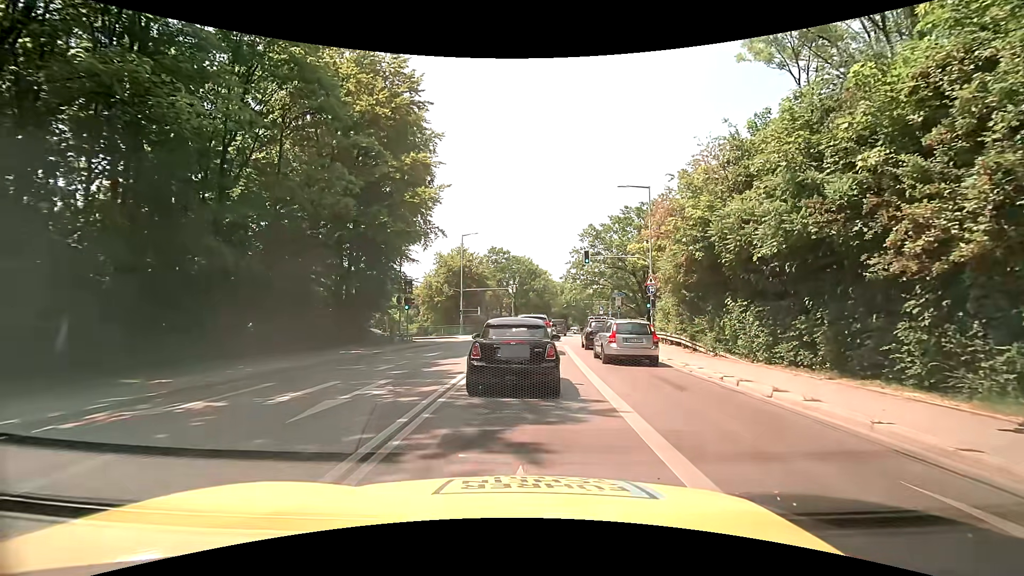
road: secondary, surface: asphalt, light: Day
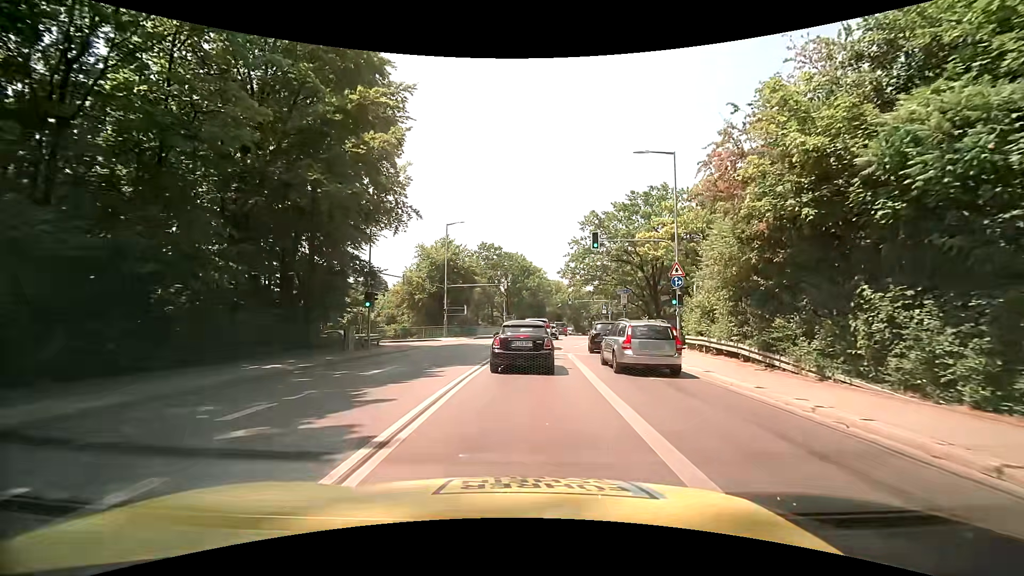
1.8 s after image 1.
(0.0, +7.6) m; +2°
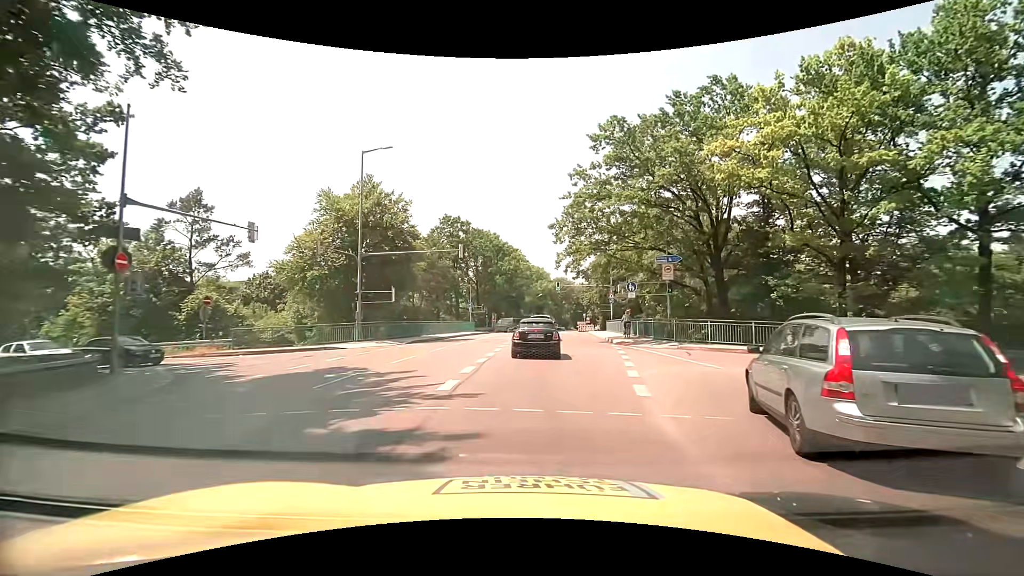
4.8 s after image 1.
(+0.1, +22.6) m; +2°
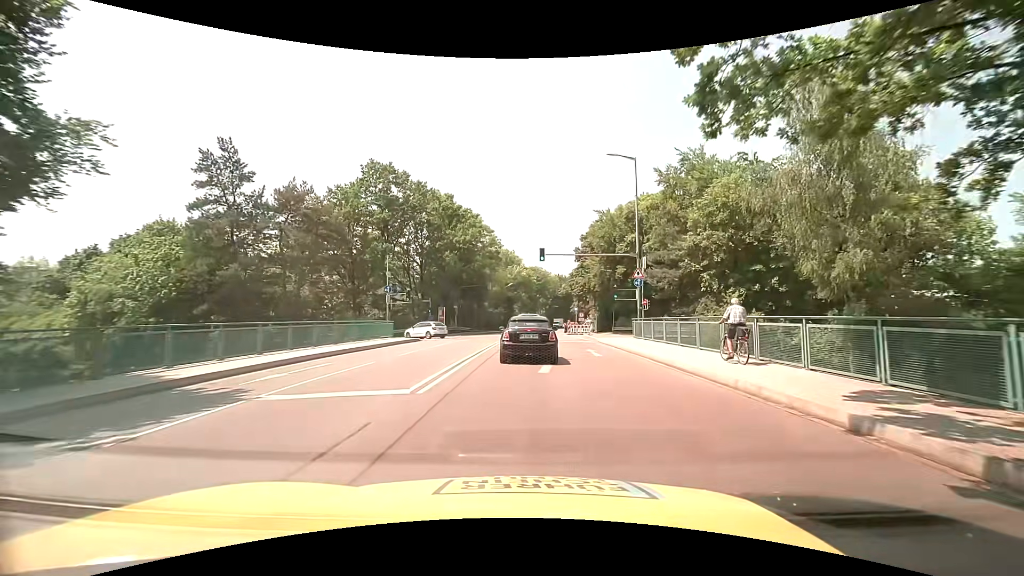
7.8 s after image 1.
(+0.9, +28.3) m; +3°
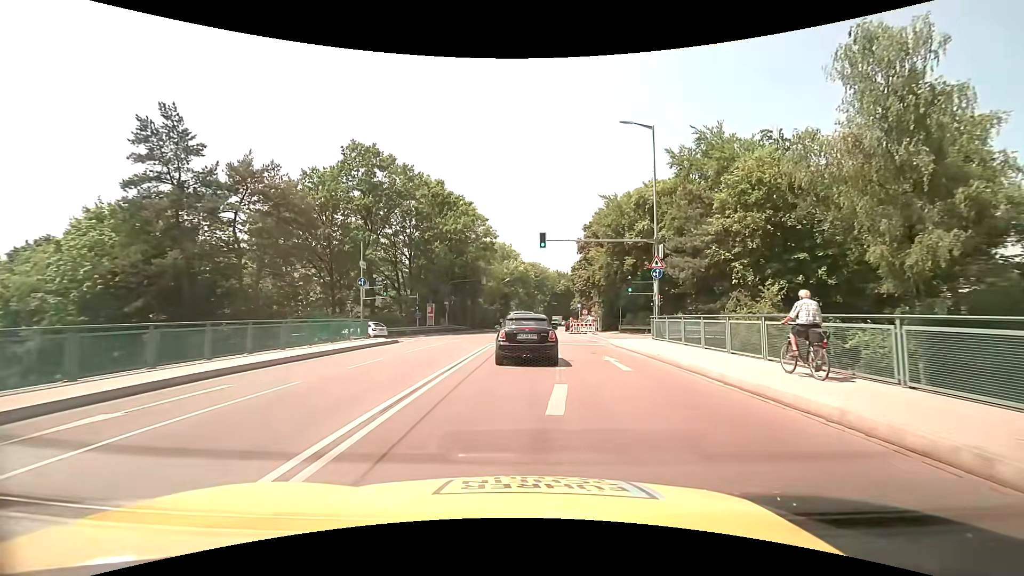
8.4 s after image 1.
(+0.1, +5.4) m; +1°
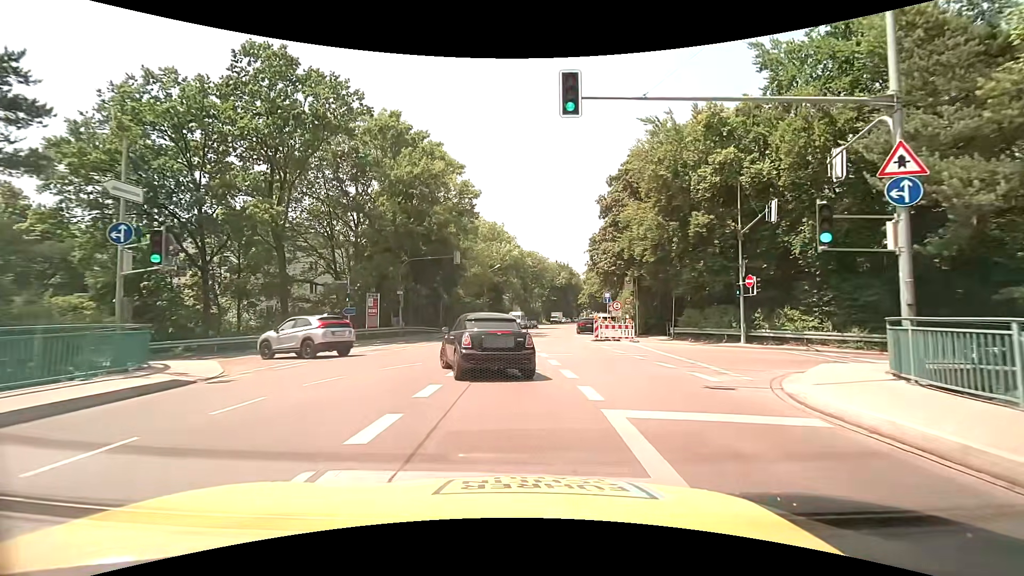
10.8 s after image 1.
(0.0, +18.9) m; 0°
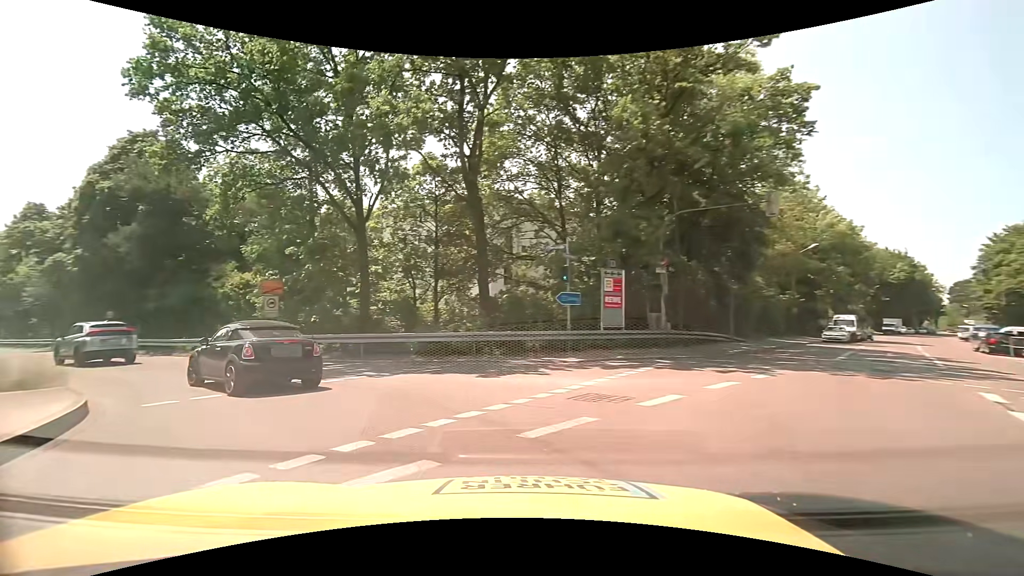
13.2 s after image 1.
(-2.6, +15.5) m; -30°
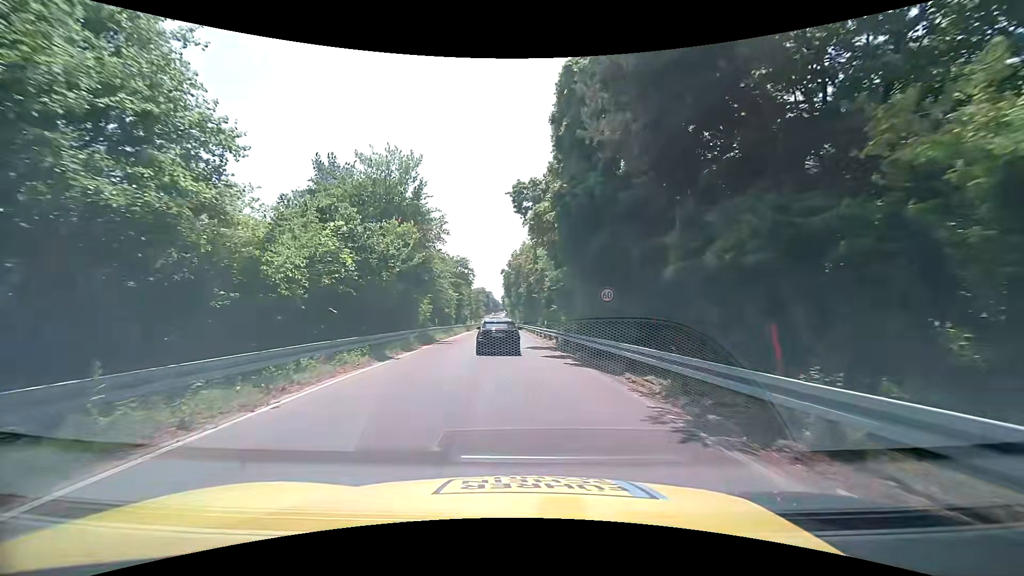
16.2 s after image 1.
(-12.7, +19.2) m; -52°
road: trunk_link
(0, +10) (-1, +20) (-1, +30) (-2, +40) (-3, +50) (-3, +60) (-4, +70) (-5, +80) (-5, +90) (-6, +100) m
